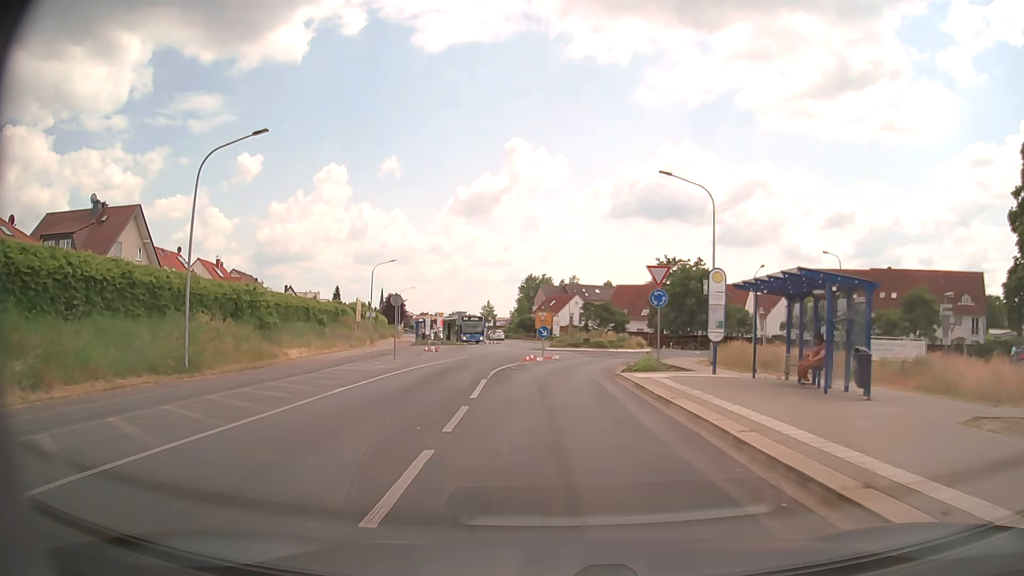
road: tertiary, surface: asphalt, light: Day
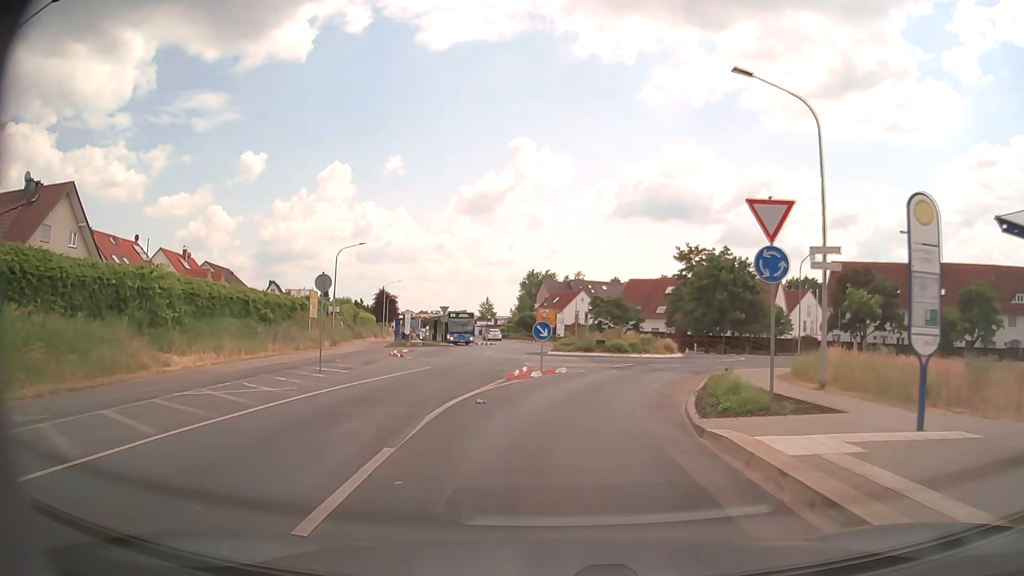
(0.0, +11.3) m; -1°
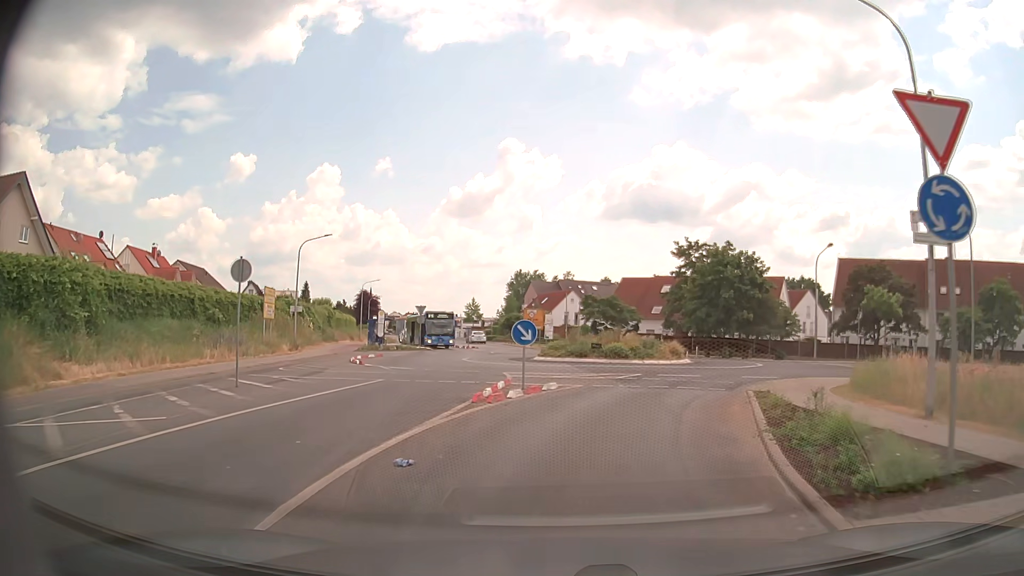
(0.0, +5.5) m; +1°
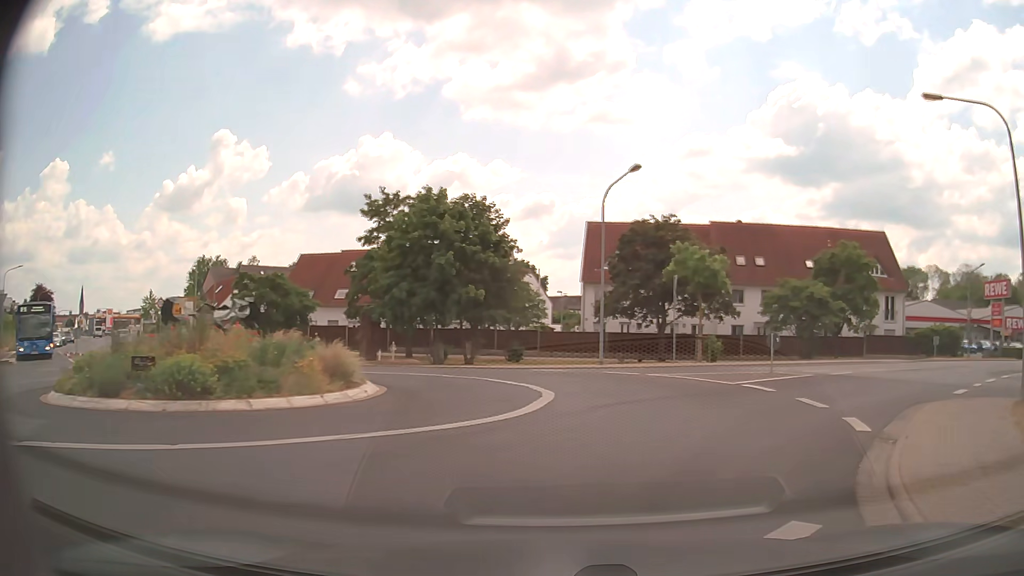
(+3.2, +19.4) m; +25°
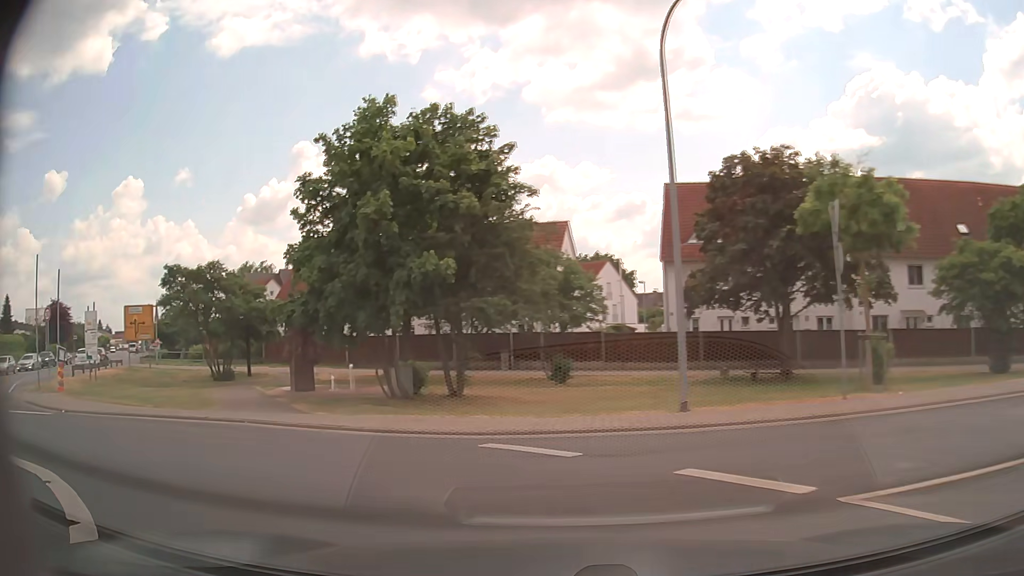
(+1.8, +15.4) m; -7°
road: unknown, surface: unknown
